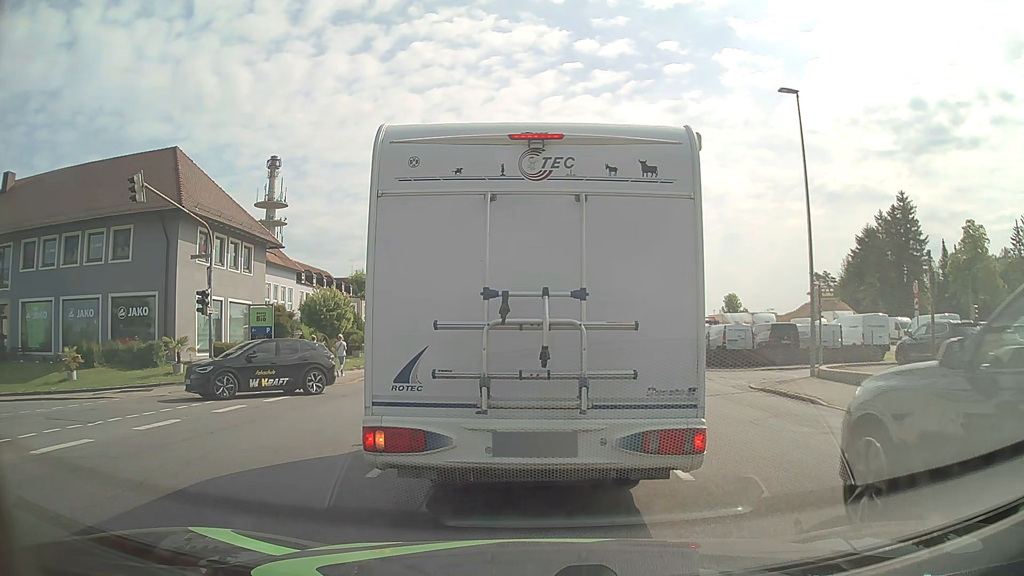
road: tertiary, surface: asphalt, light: Day
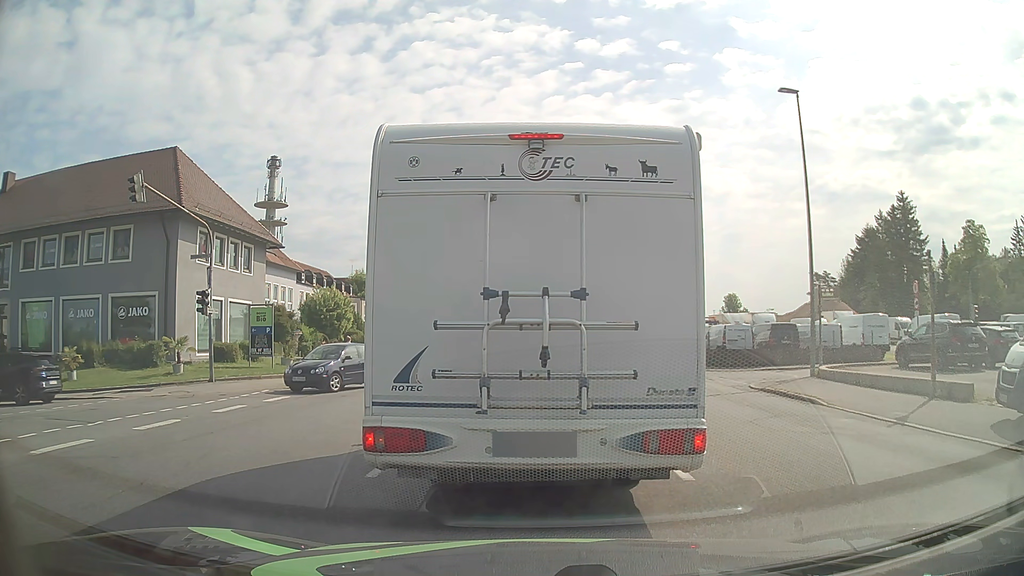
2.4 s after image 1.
(0.0, 0.0) m; 0°
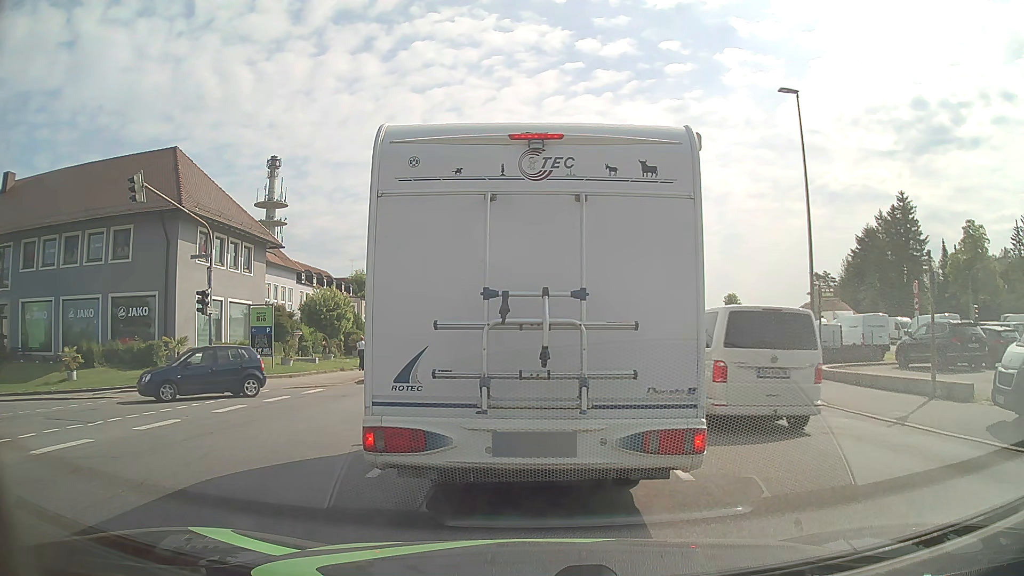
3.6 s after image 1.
(0.0, 0.0) m; 0°
